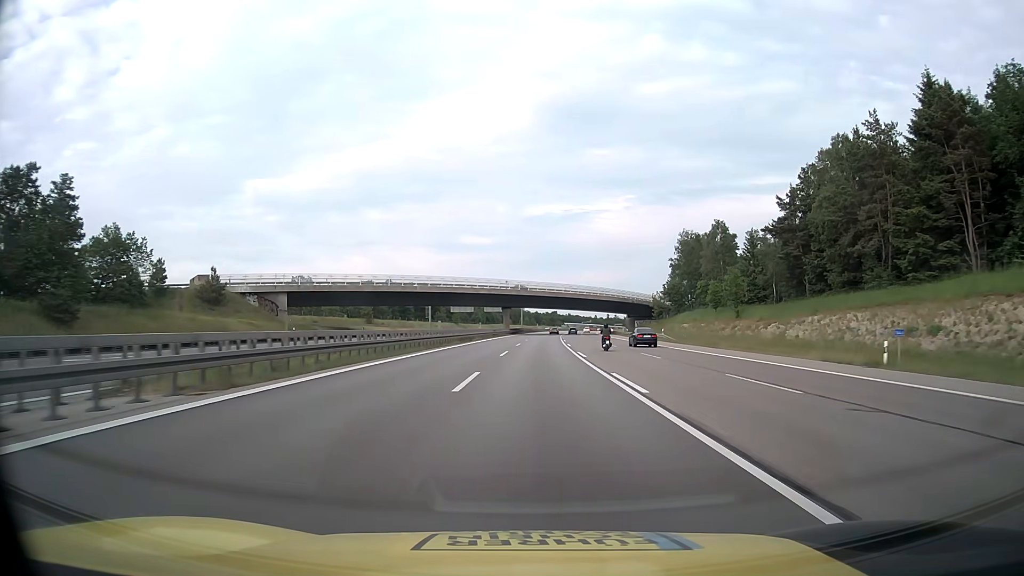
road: motorway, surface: asphalt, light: Day
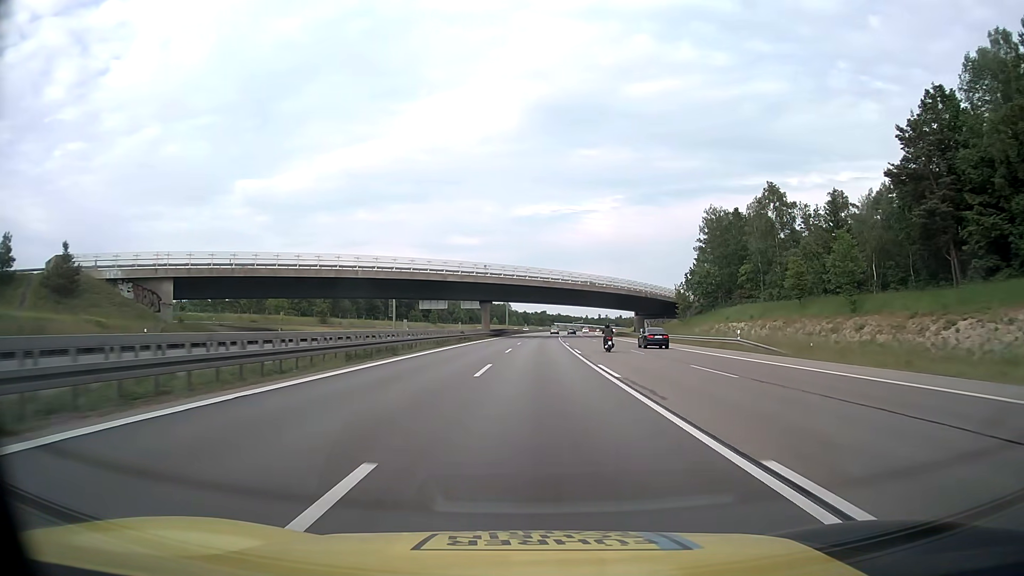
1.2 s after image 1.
(+0.3, +31.6) m; +1°
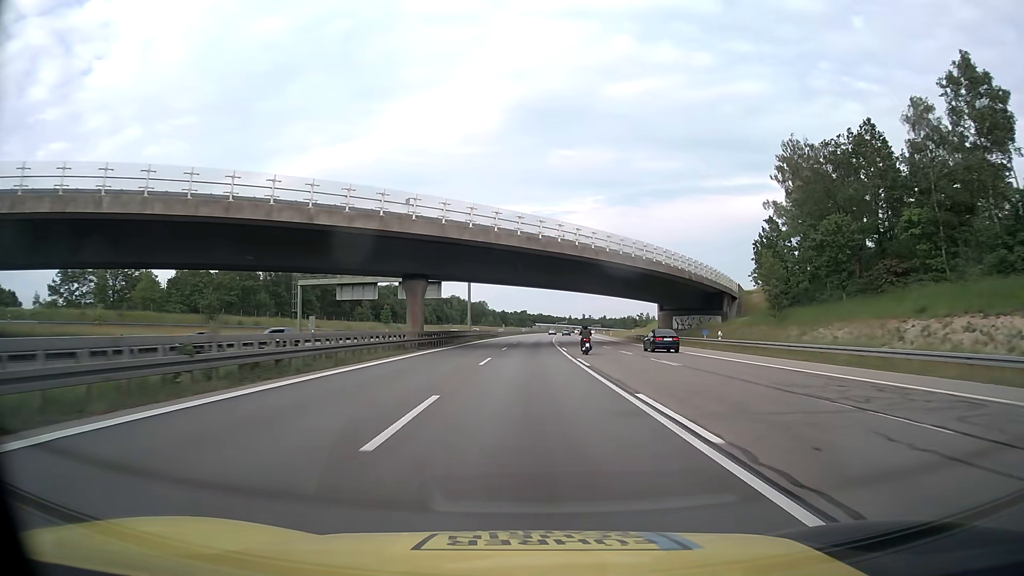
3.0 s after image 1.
(+0.8, +47.3) m; +2°
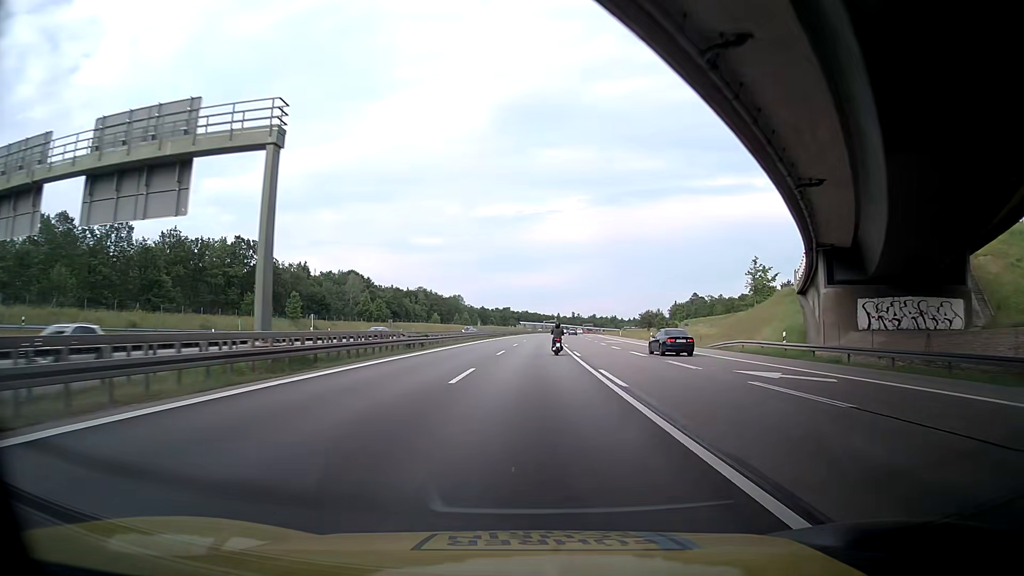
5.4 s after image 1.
(+0.6, +63.2) m; 0°
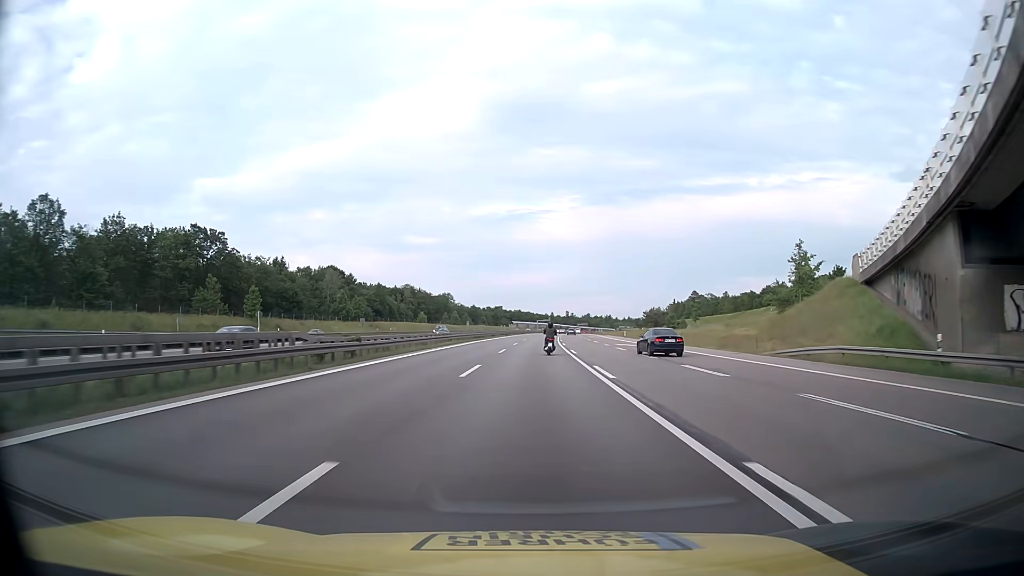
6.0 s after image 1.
(+0.3, +15.8) m; +2°
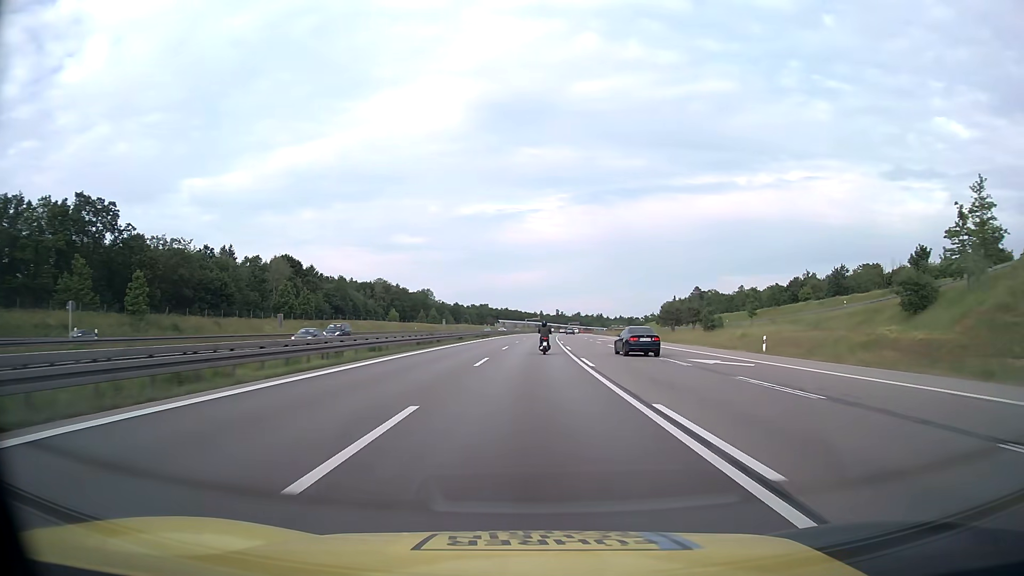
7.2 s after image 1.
(+0.3, +31.2) m; +1°
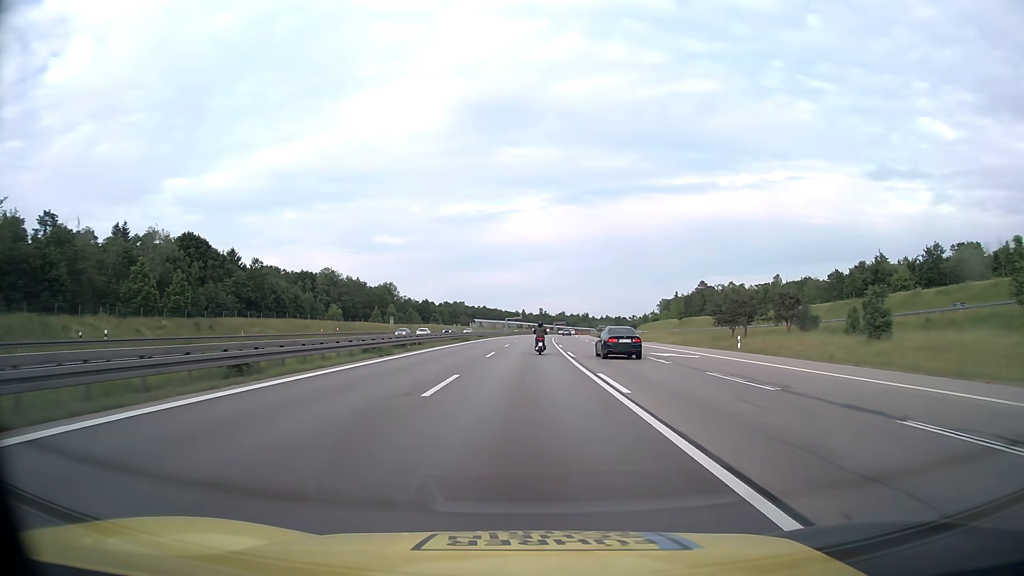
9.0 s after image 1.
(+0.6, +46.1) m; +2°
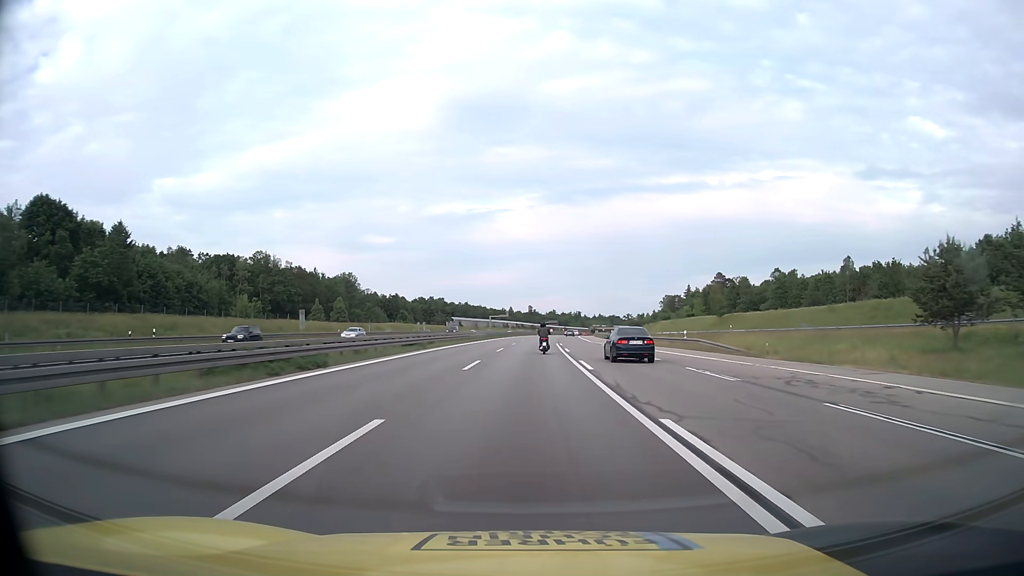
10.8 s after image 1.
(+0.4, +45.5) m; +1°
(0, +10) (0, +20) (0, +30) (0, +40) (0, +50) (+1, +60) (+1, +70) (+1, +80) (+2, +90) (+2, +100) m
